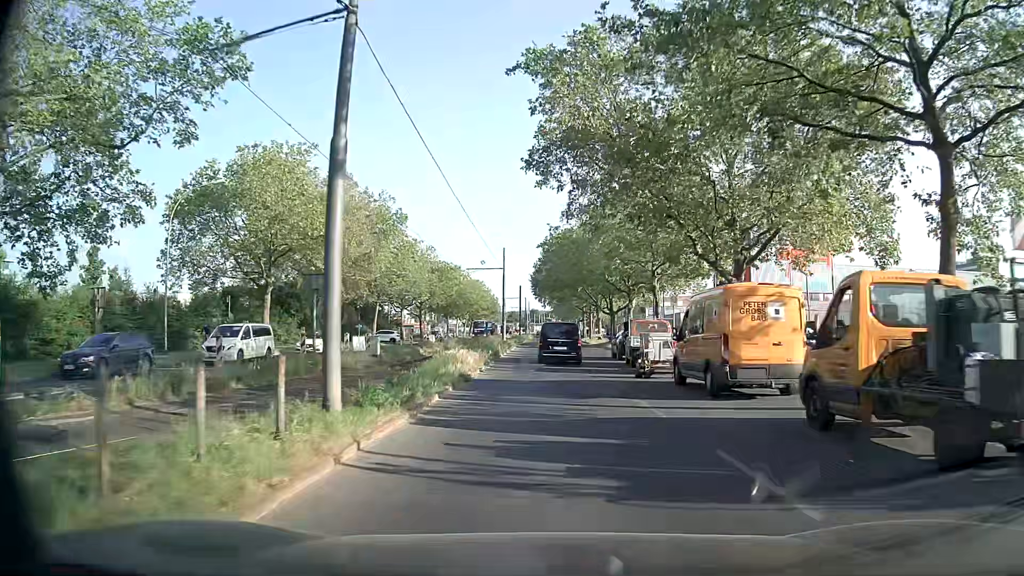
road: secondary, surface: asphalt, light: Day
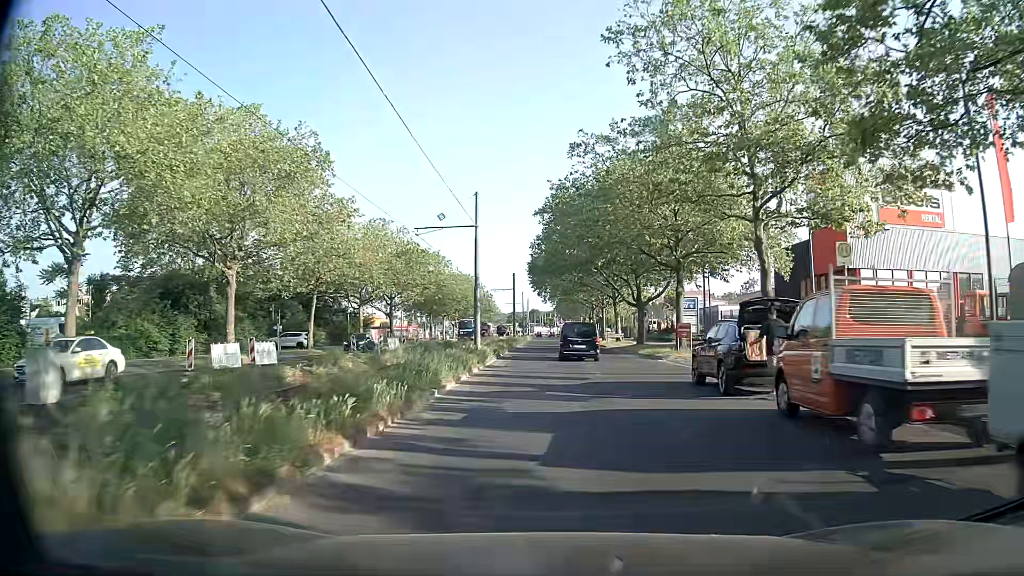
(+0.2, +20.7) m; 0°
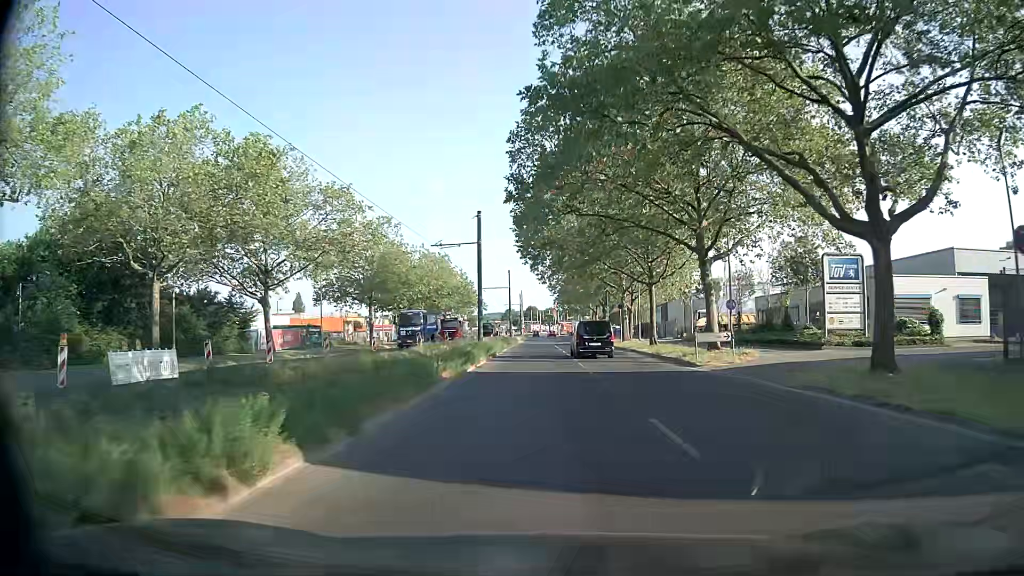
(+0.1, +37.6) m; 0°
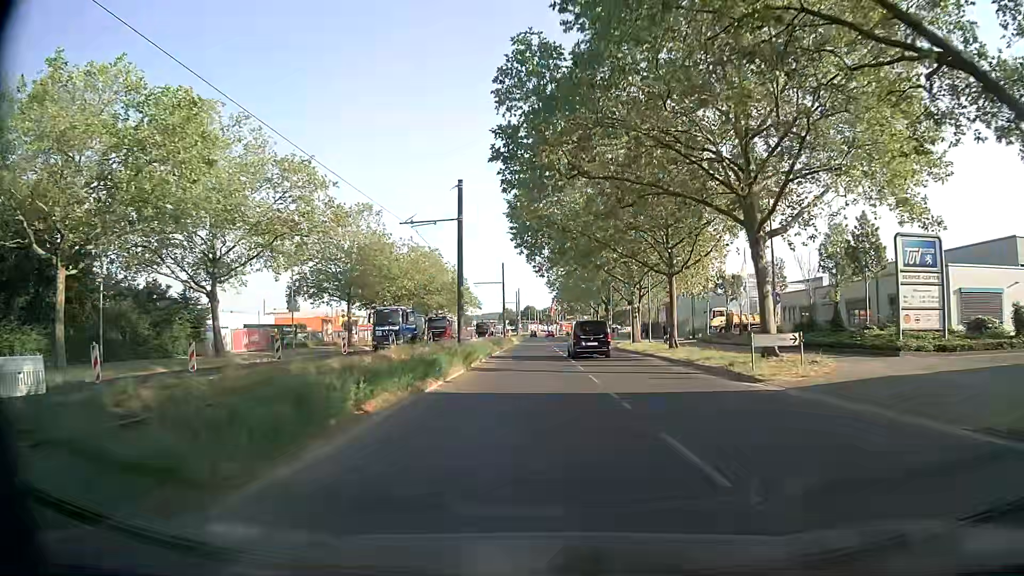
(0.0, +7.5) m; 0°
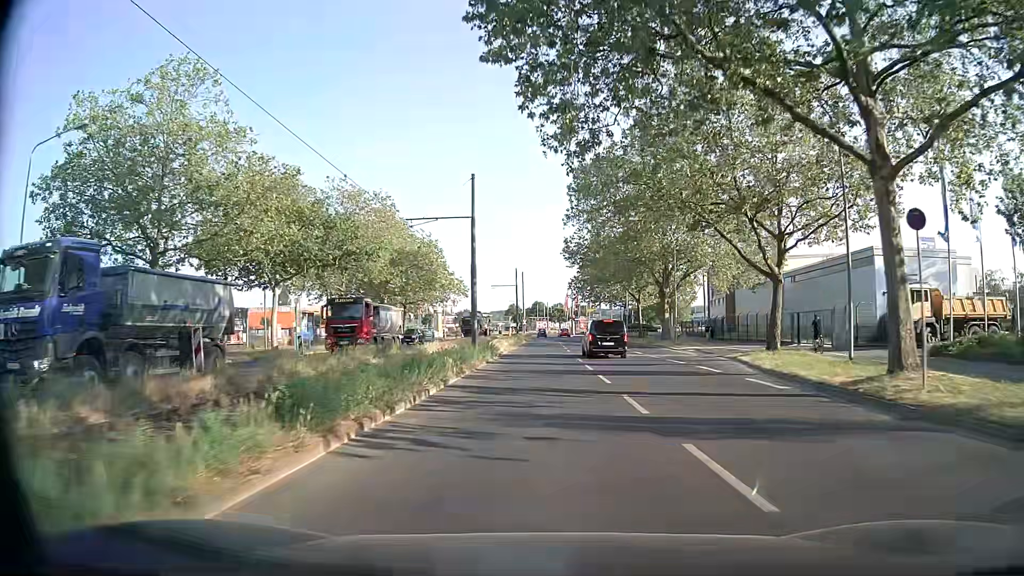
(-0.6, +36.8) m; -1°
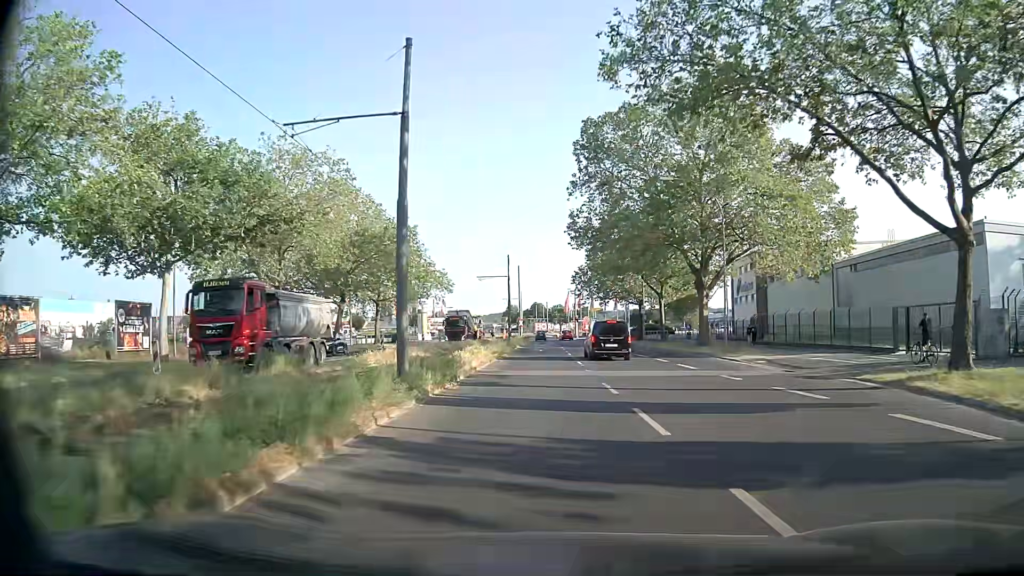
(0.0, +14.4) m; 0°
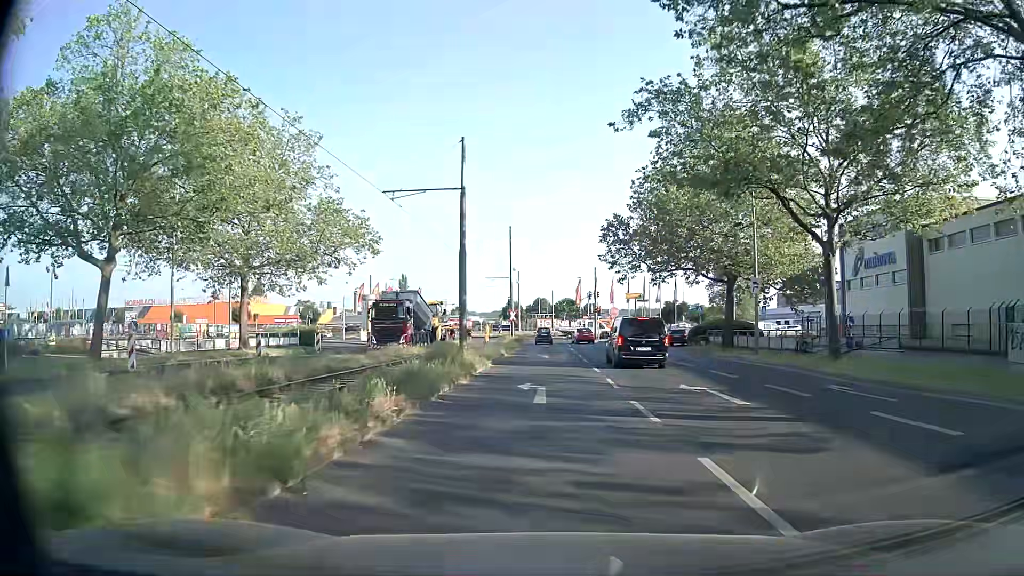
(+0.2, +34.8) m; 0°
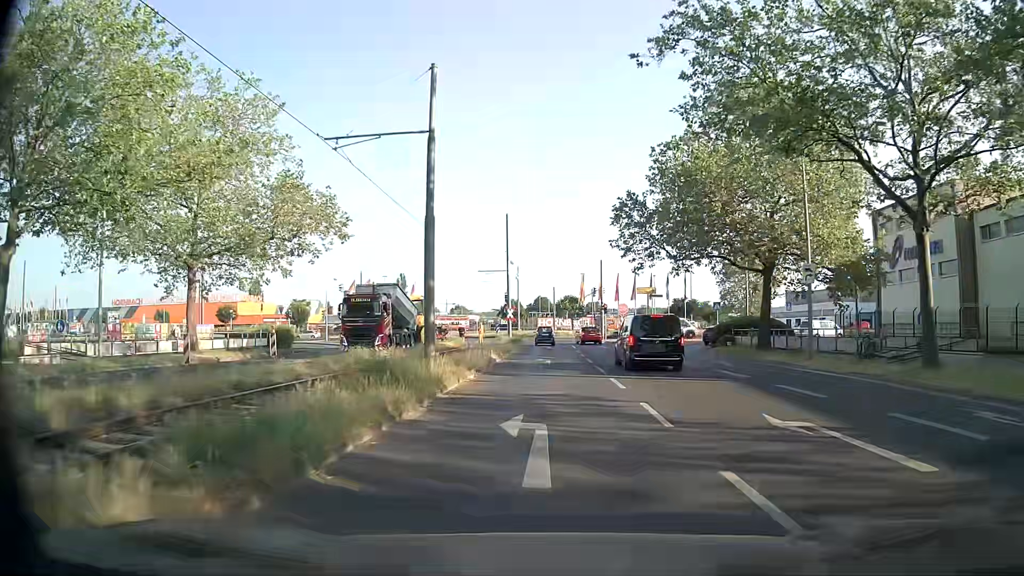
(0.0, +6.6) m; 0°
